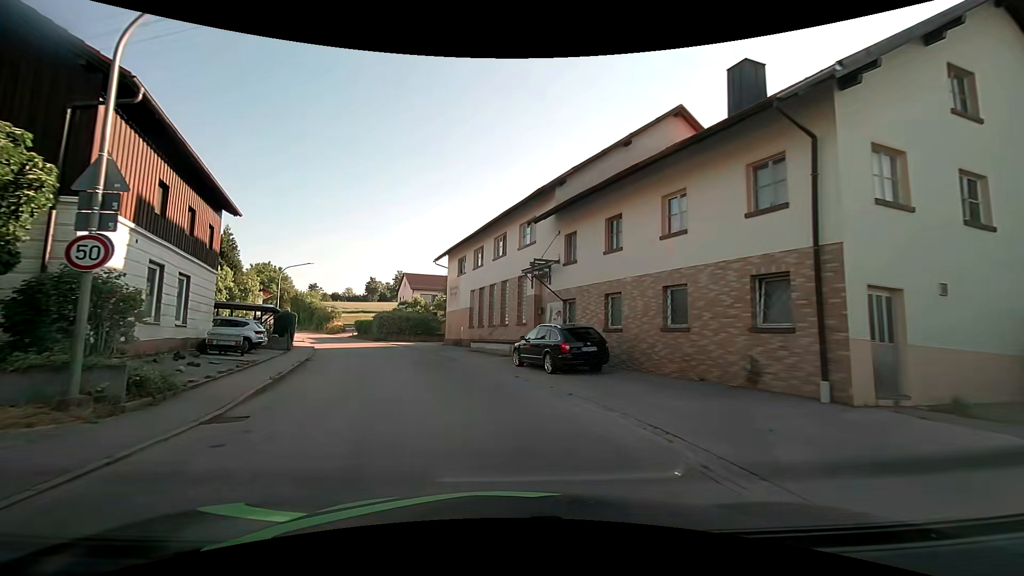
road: tertiary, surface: asphalt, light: Day
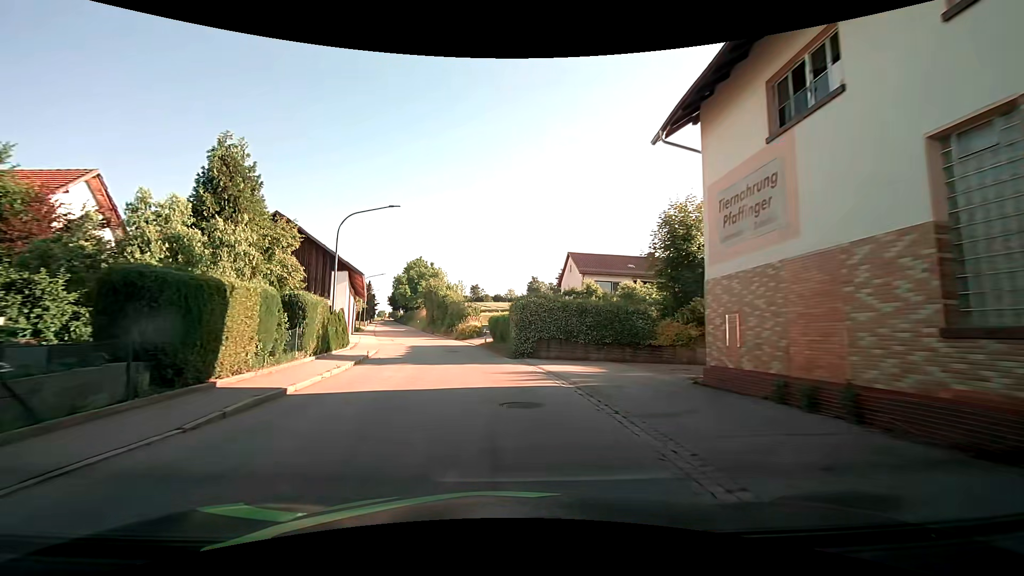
(-5.0, +27.3) m; -18°
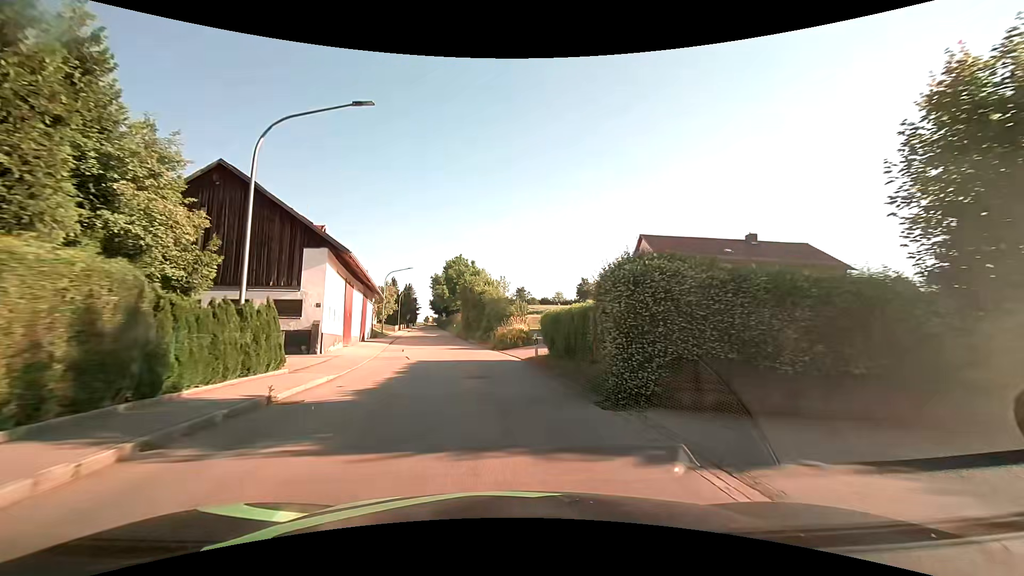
(-0.6, +12.9) m; -6°
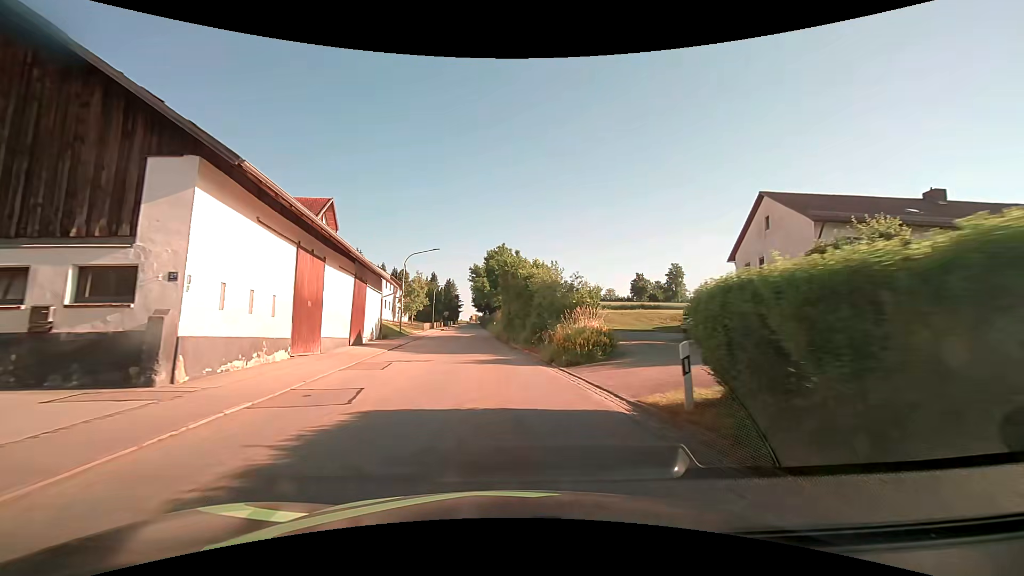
(-0.6, +13.3) m; -5°
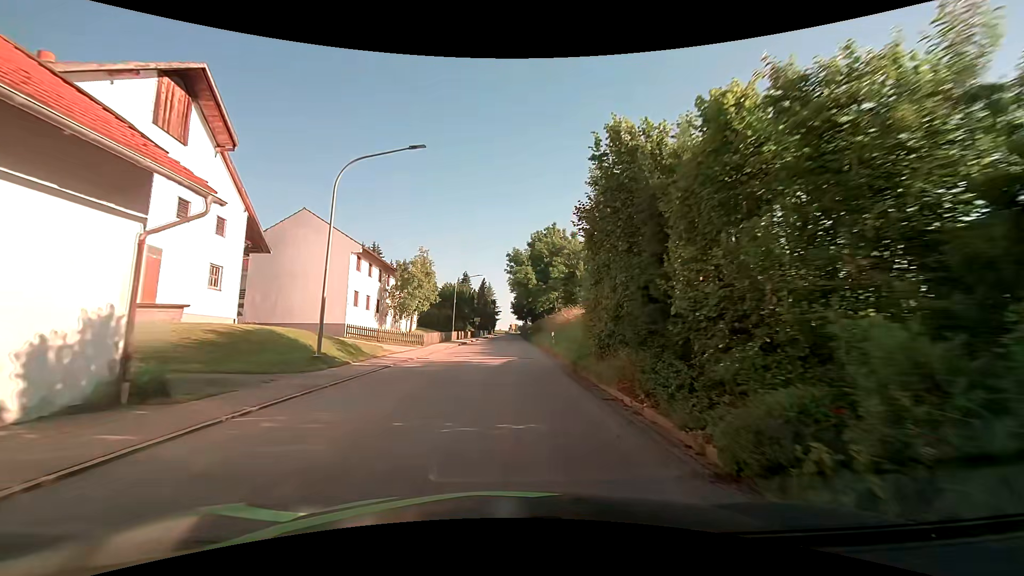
(-1.7, +27.3) m; -5°
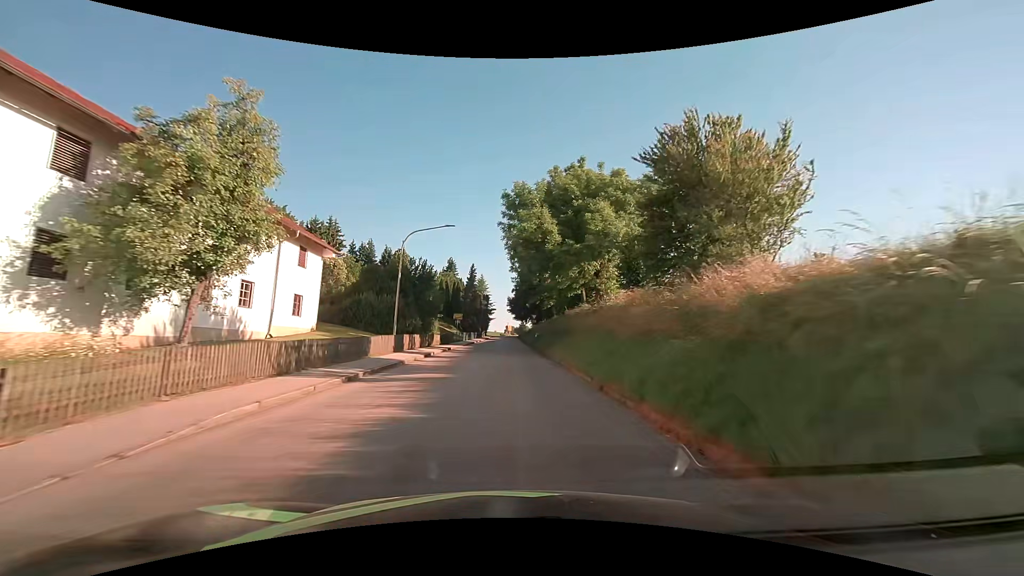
(0.0, +28.1) m; 0°
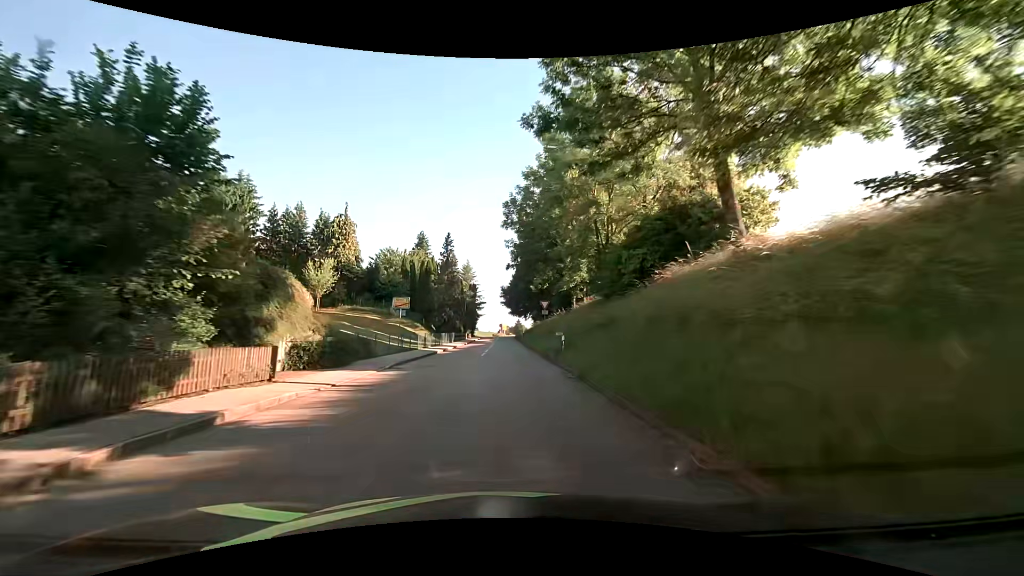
(+0.3, +29.0) m; +1°
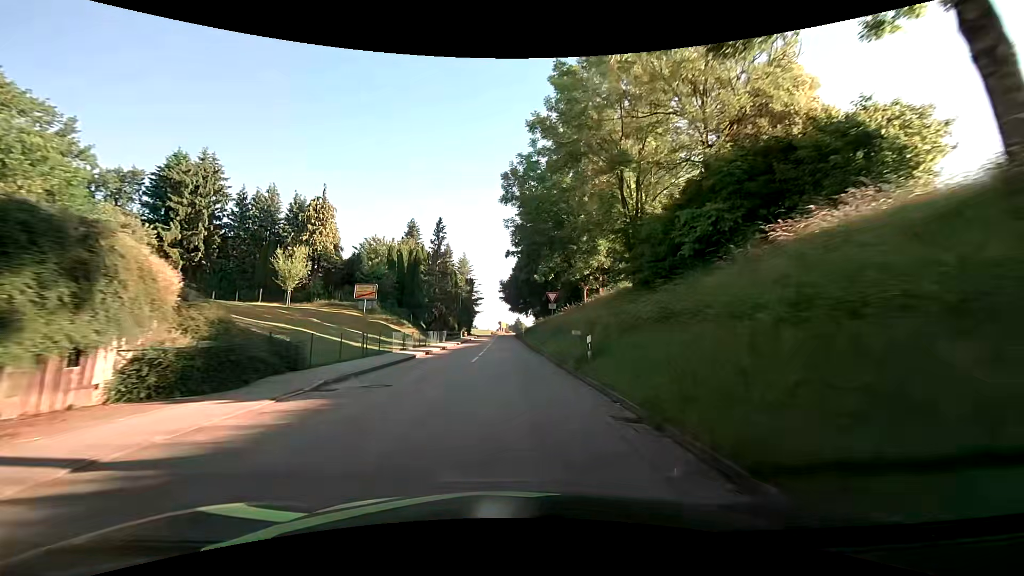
(0.0, +7.4) m; 0°
(0, +10) (0, +20) (0, +30) (0, +40) (0, +50) (0, +60) (-1, +70) (-1, +80) (-1, +90) (-1, +100) m
